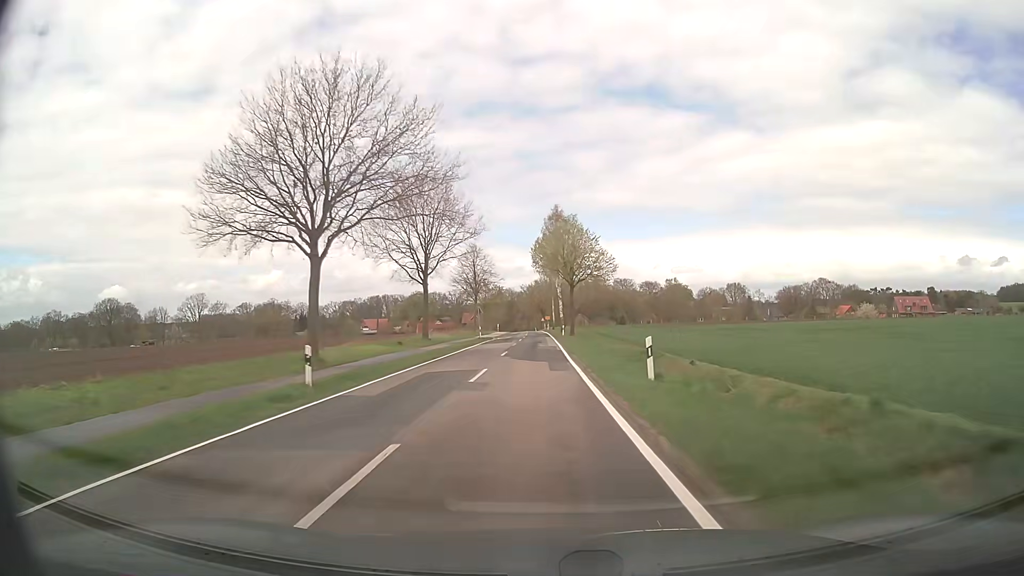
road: secondary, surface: asphalt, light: Day
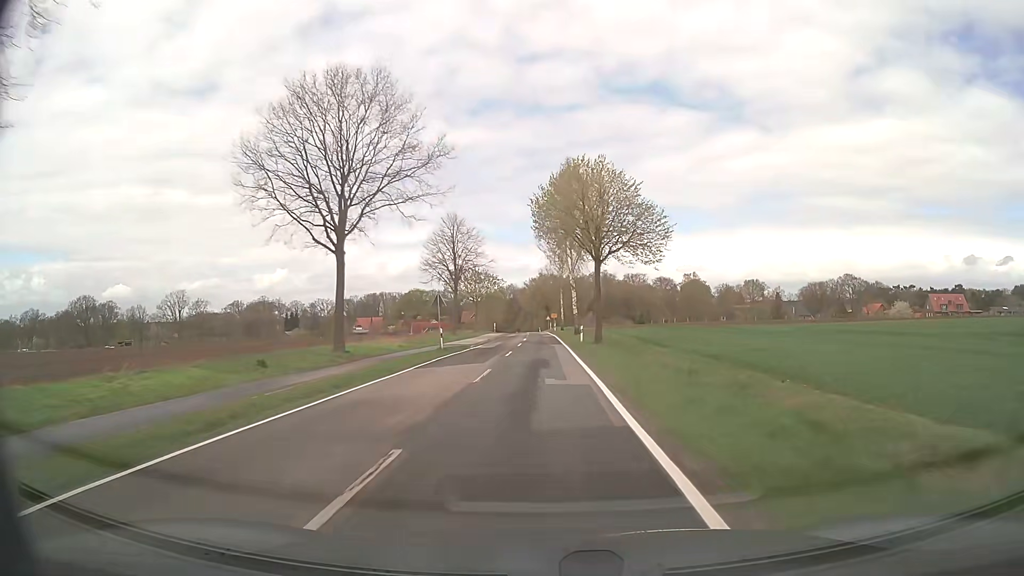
(-0.1, +24.6) m; 0°
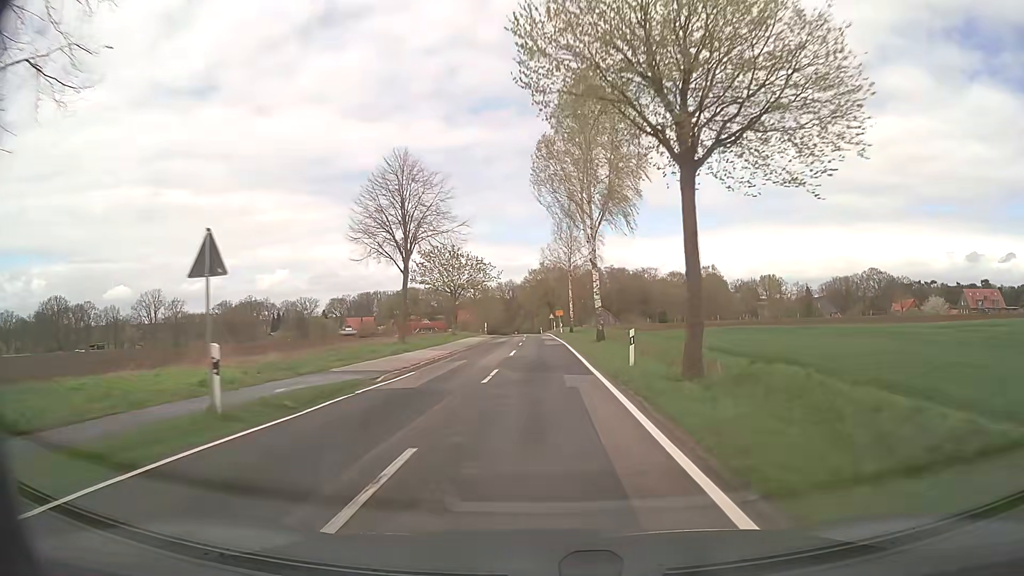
(0.0, +23.7) m; 0°
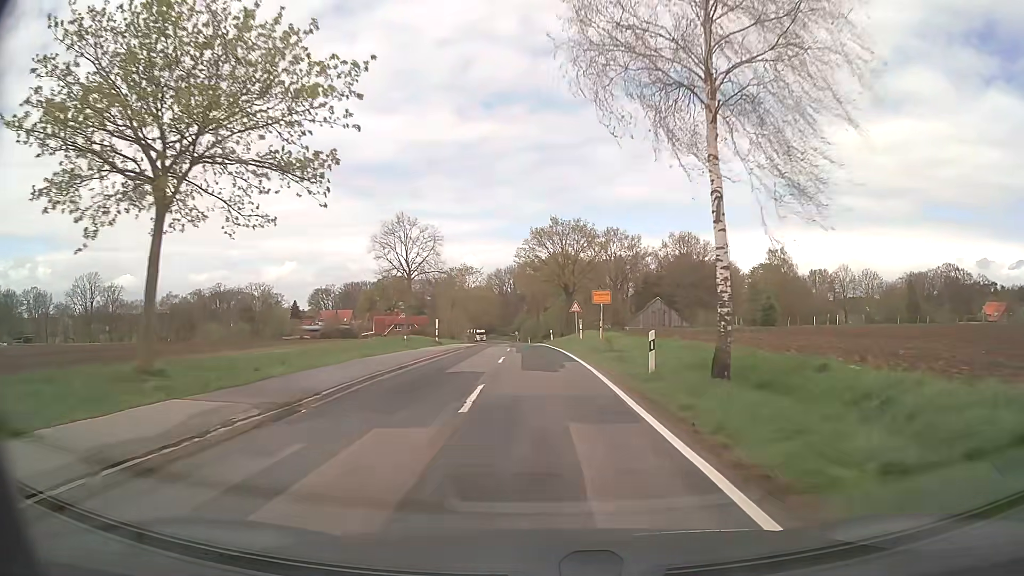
(-0.3, +53.3) m; 0°
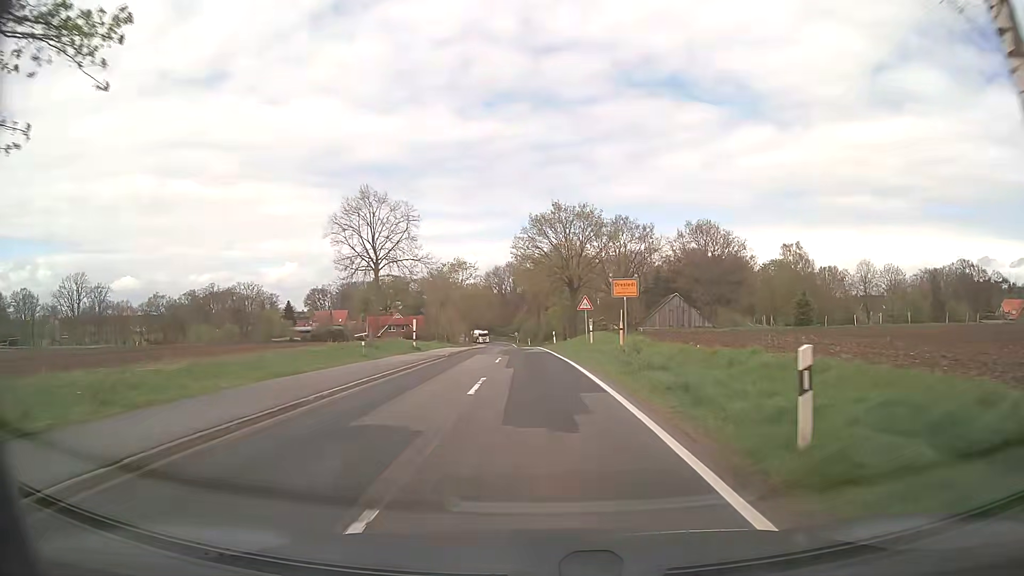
(0.0, +9.0) m; 0°
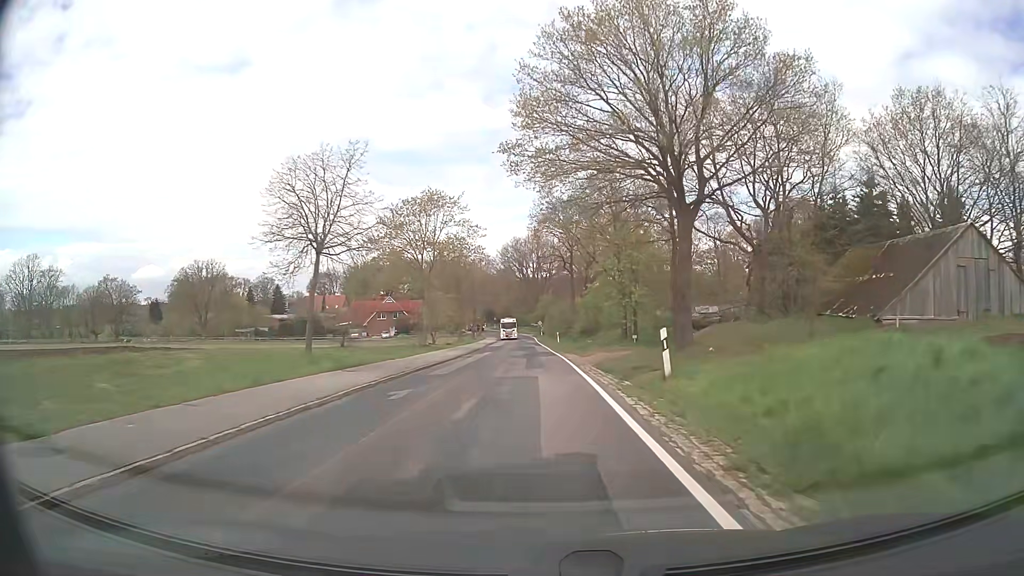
(-0.9, +41.8) m; -2°
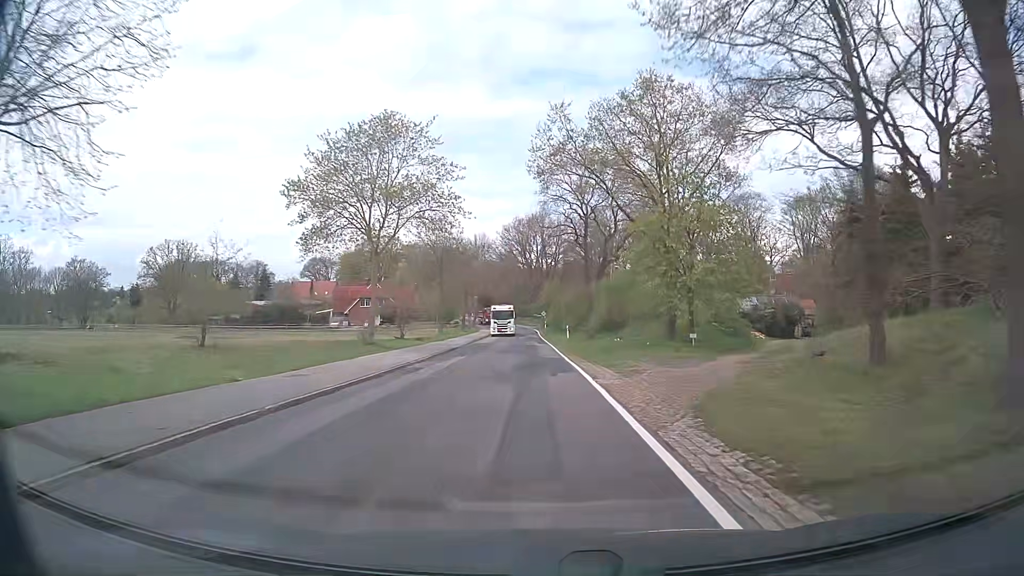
(-0.1, +16.9) m; 0°
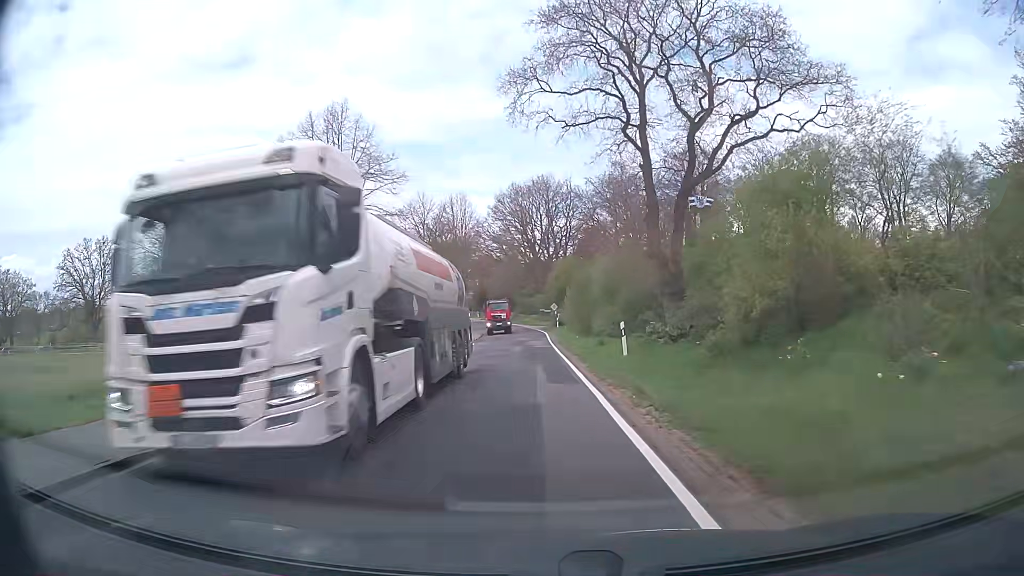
(-0.1, +32.7) m; 0°
(0, +10) (0, +20) (0, +30) (-1, +40) (-1, +50) (-1, +60) (-2, +70) (-3, +80) (-4, +90) (-6, +100) m
